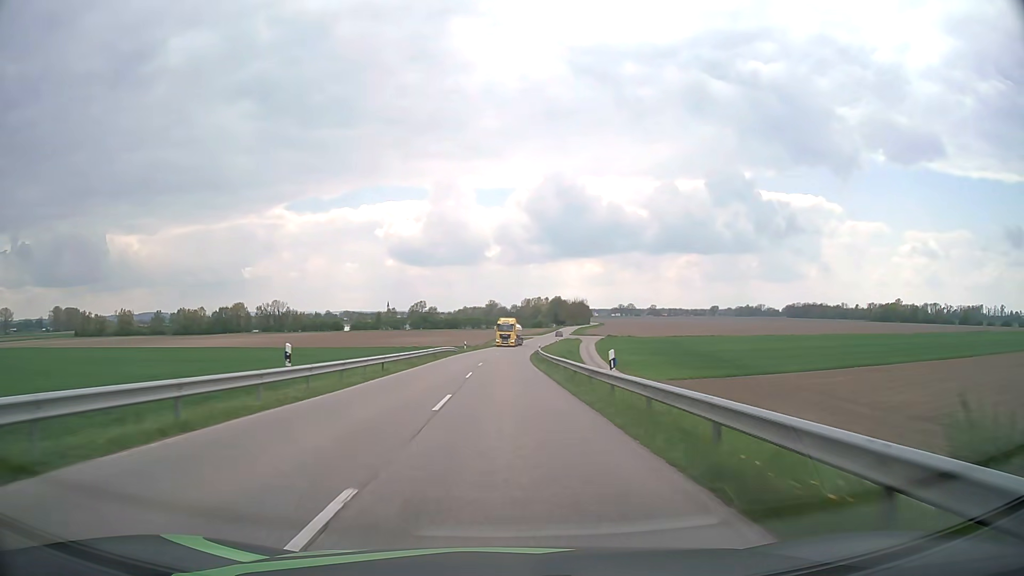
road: secondary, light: Day
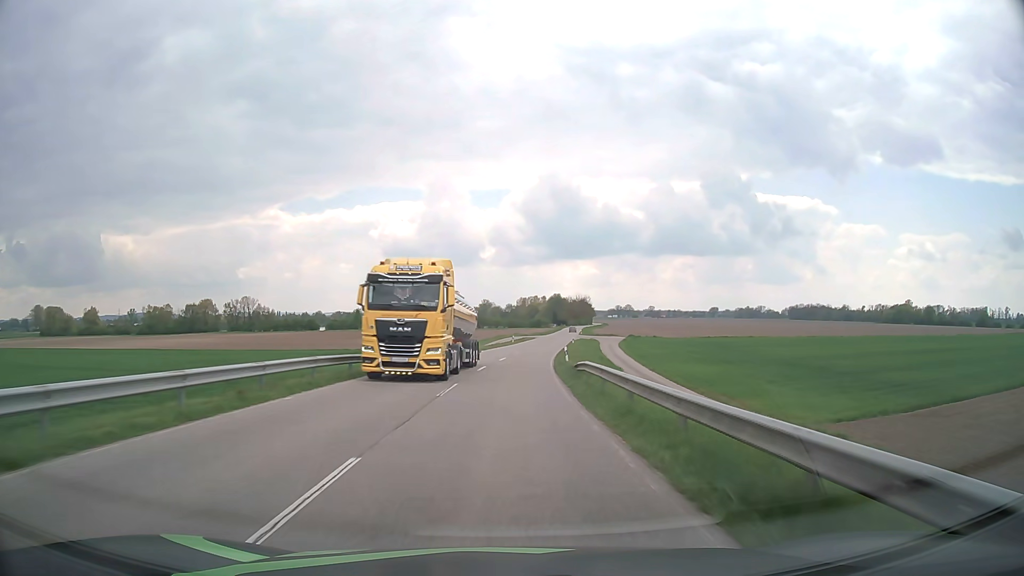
(-0.1, +35.5) m; 0°
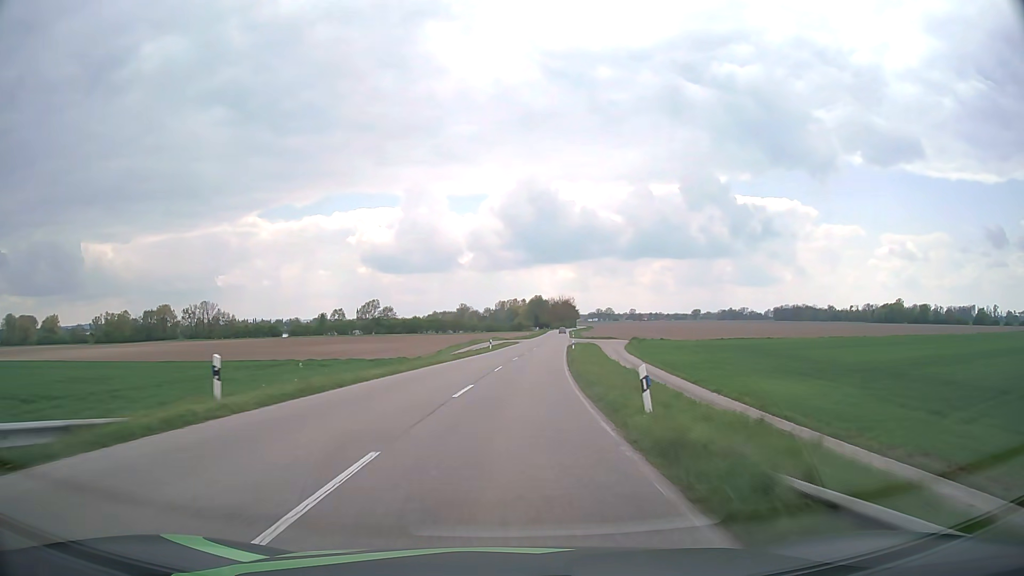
(+0.3, +23.7) m; +2°
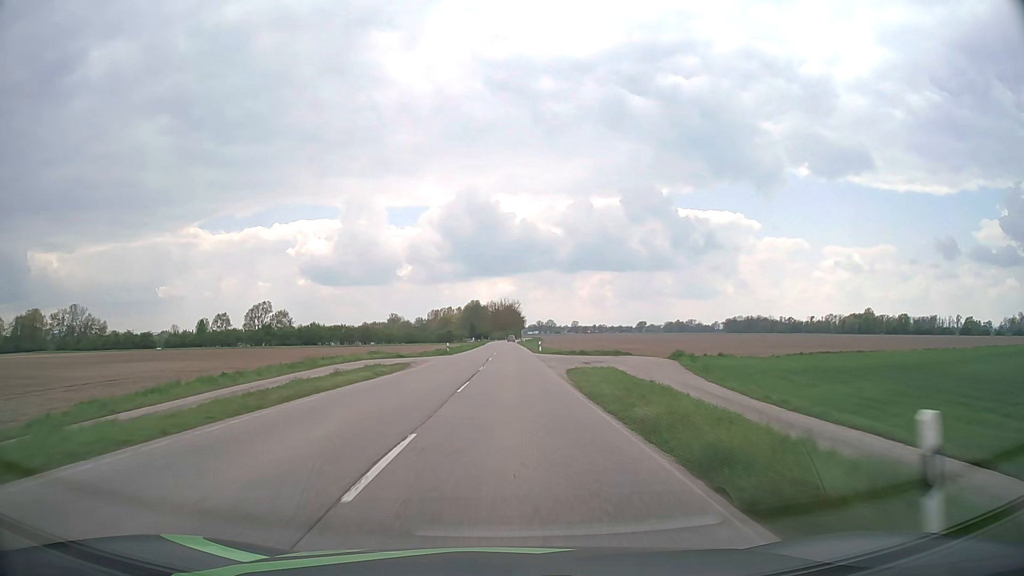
(+3.4, +59.6) m; +5°
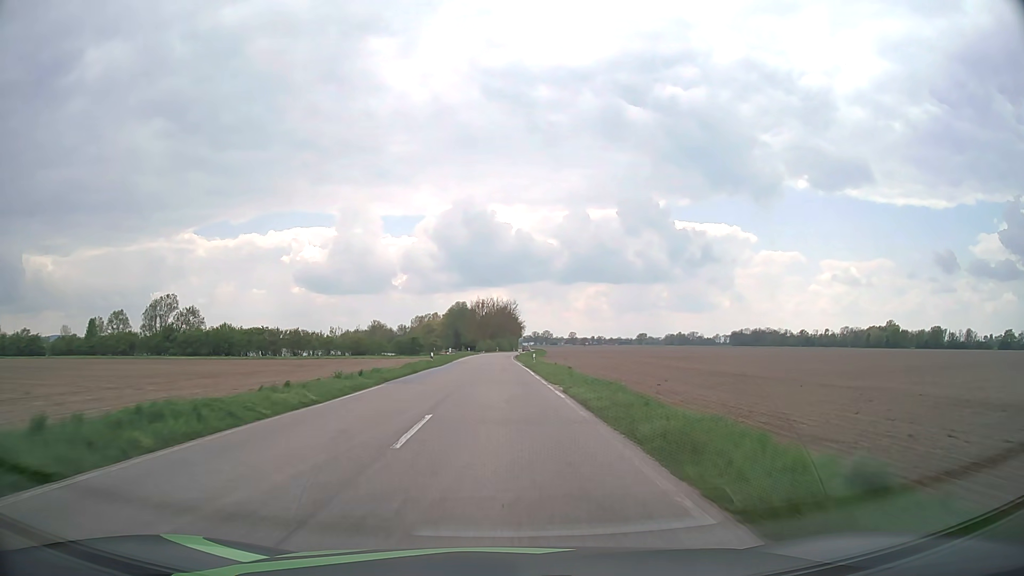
(+0.4, +58.5) m; 0°
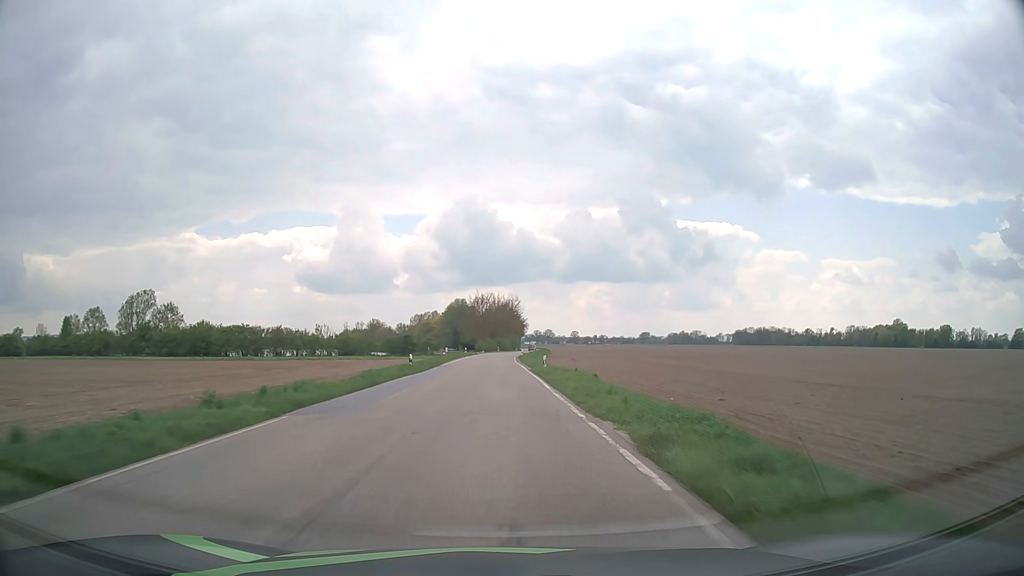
(0.0, +11.1) m; 0°
